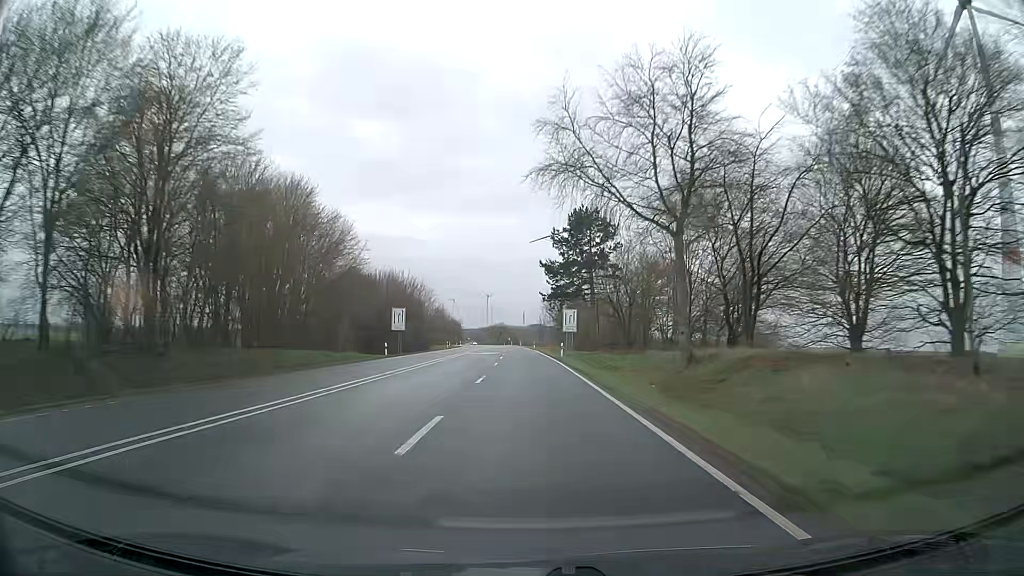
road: primary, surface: asphalt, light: Day
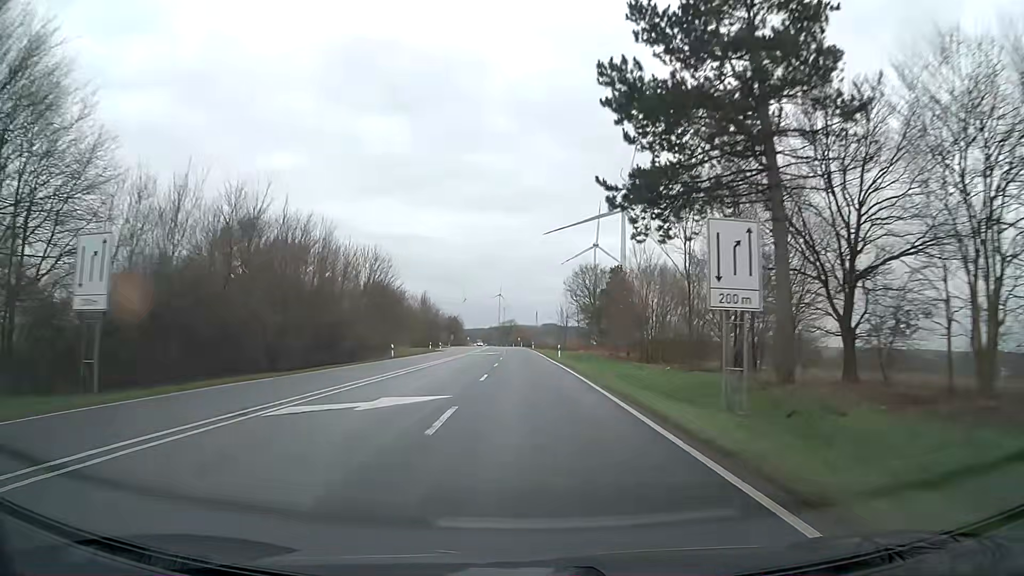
(-0.5, +47.6) m; -1°
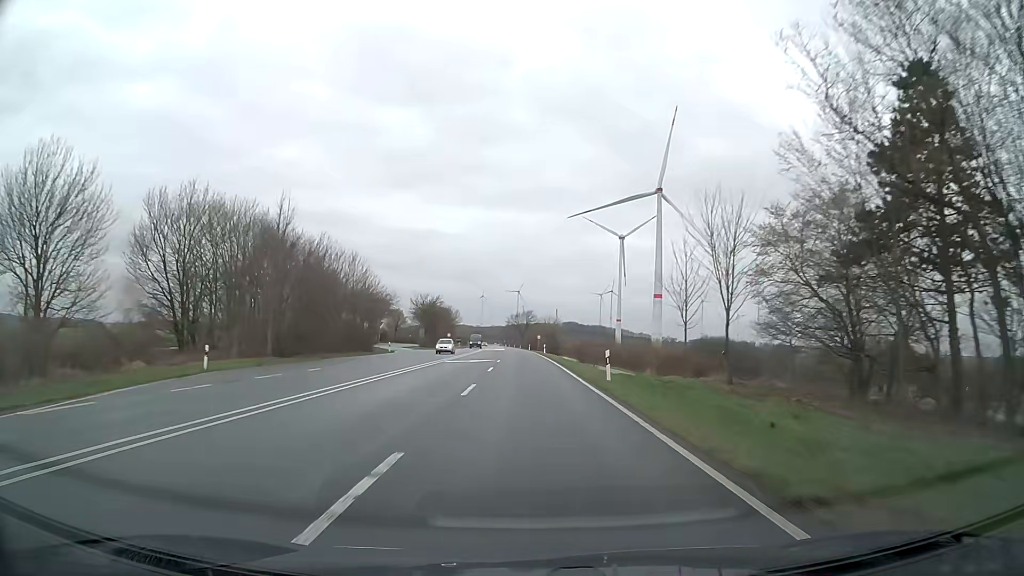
(-1.2, +79.3) m; -2°
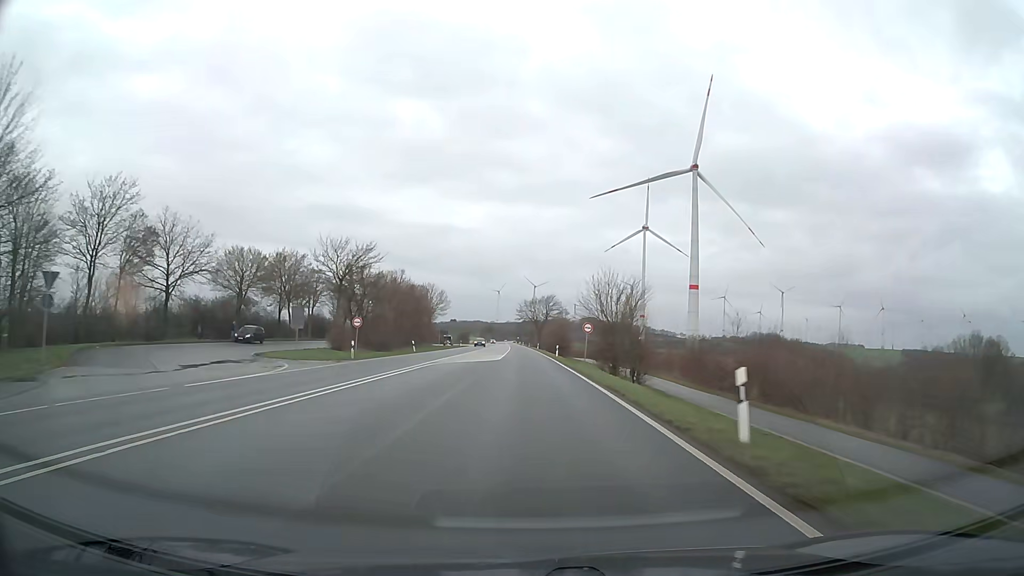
(-0.3, +63.4) m; -1°
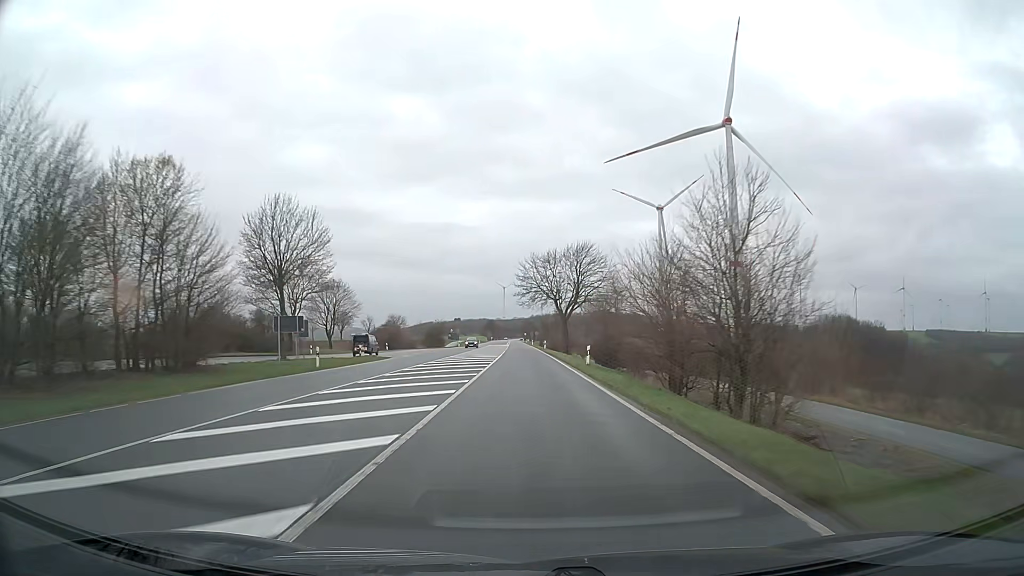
(-0.6, +79.3) m; -1°
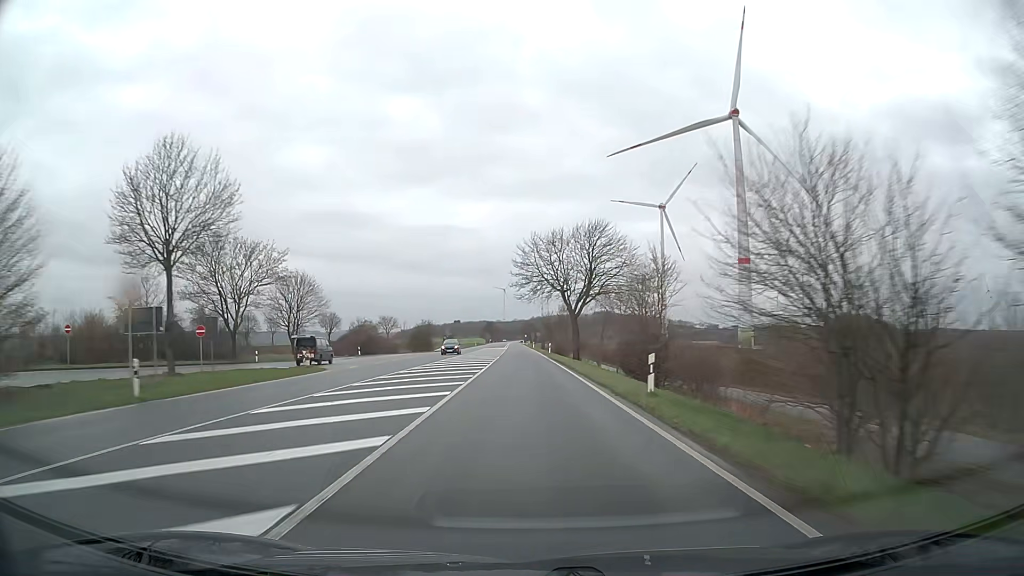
(0.0, +15.9) m; 0°
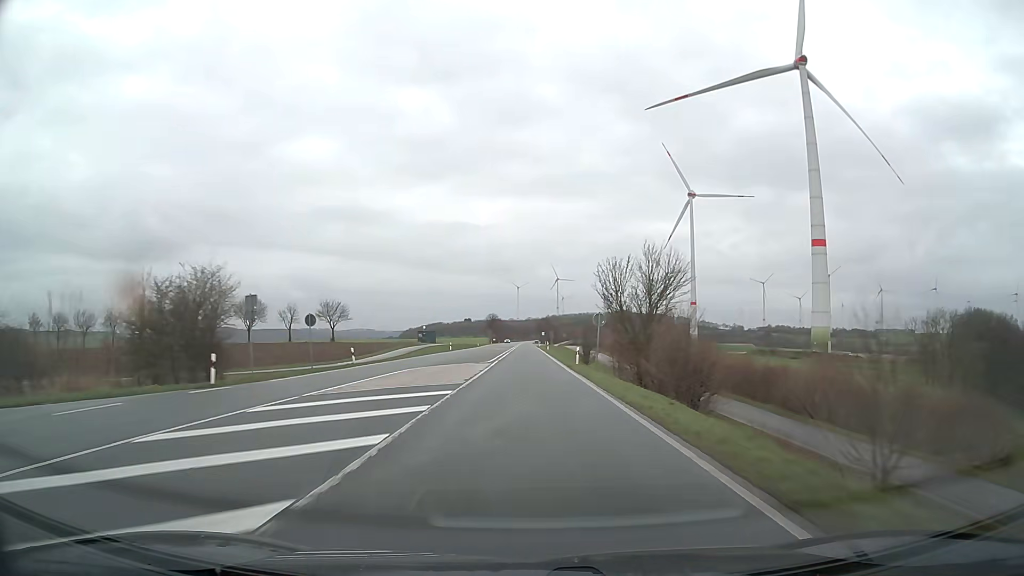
(-1.1, +79.1) m; -1°
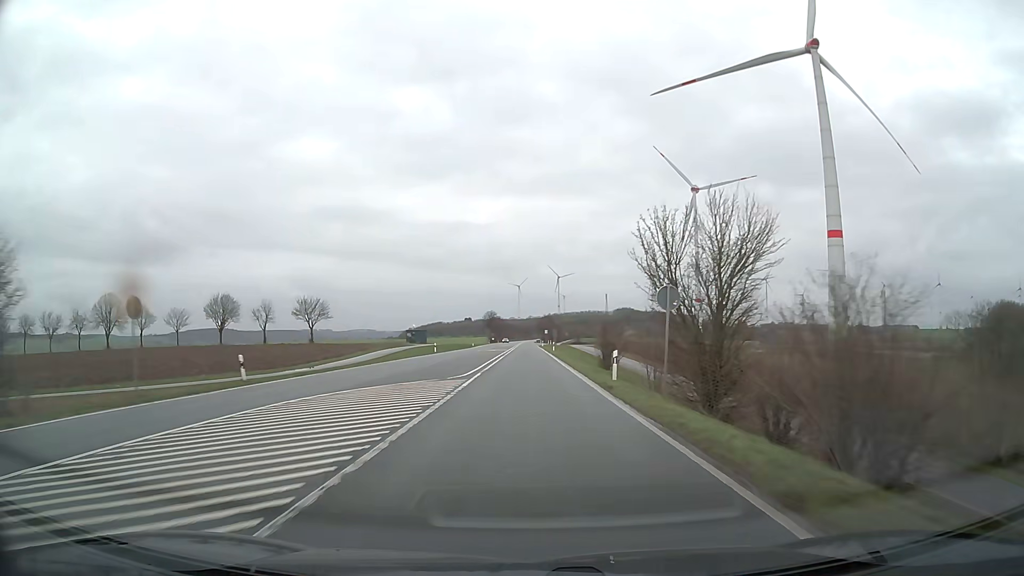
(0.0, +15.8) m; 0°
(0, +10) (0, +20) (0, +30) (0, +40) (0, +50) (0, +60) (0, +70) (0, +80) (0, +90) (0, +100) m
